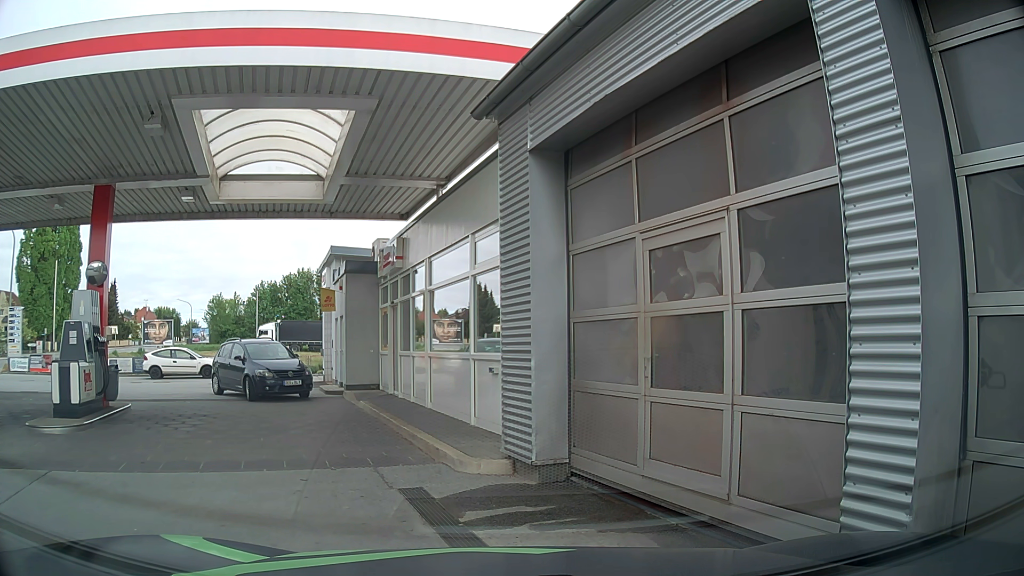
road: service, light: Day
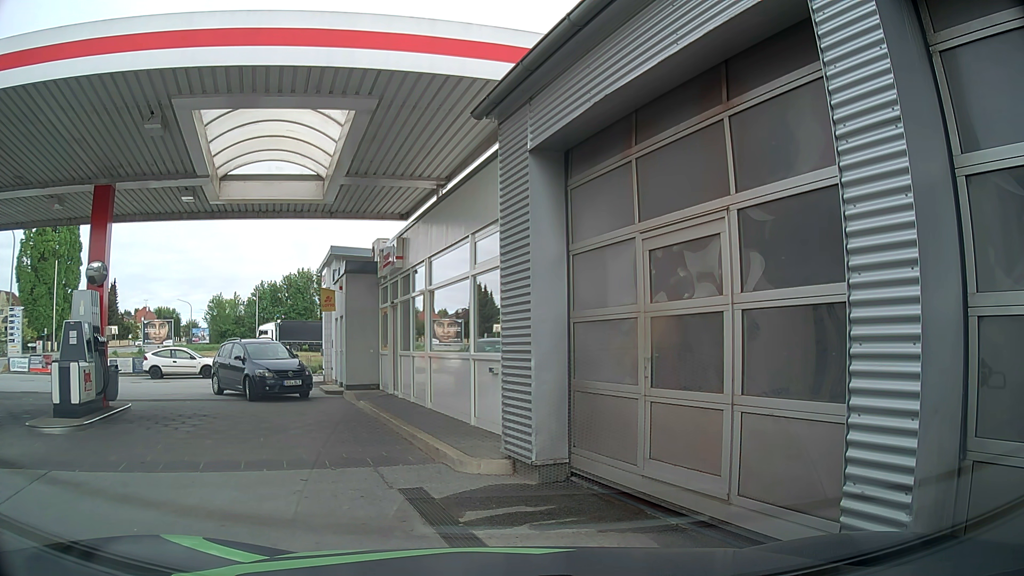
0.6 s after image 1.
(0.0, 0.0) m; 0°
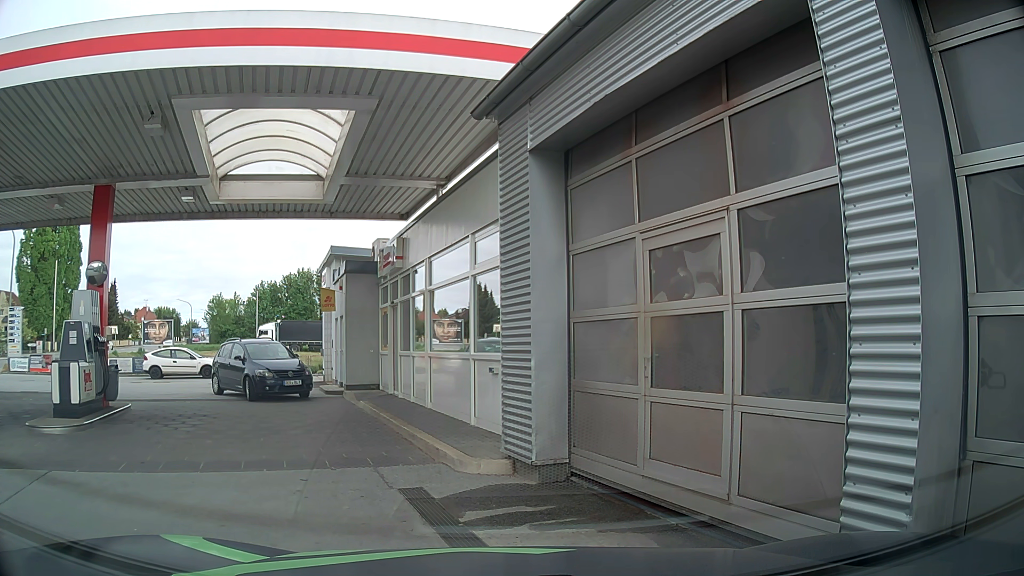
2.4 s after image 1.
(0.0, 0.0) m; 0°
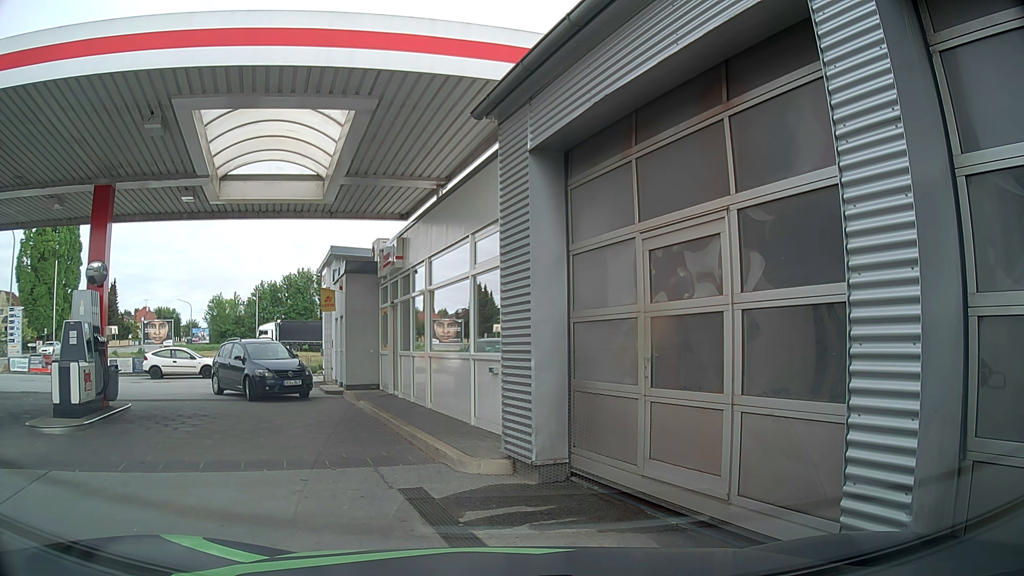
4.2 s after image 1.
(0.0, 0.0) m; 0°
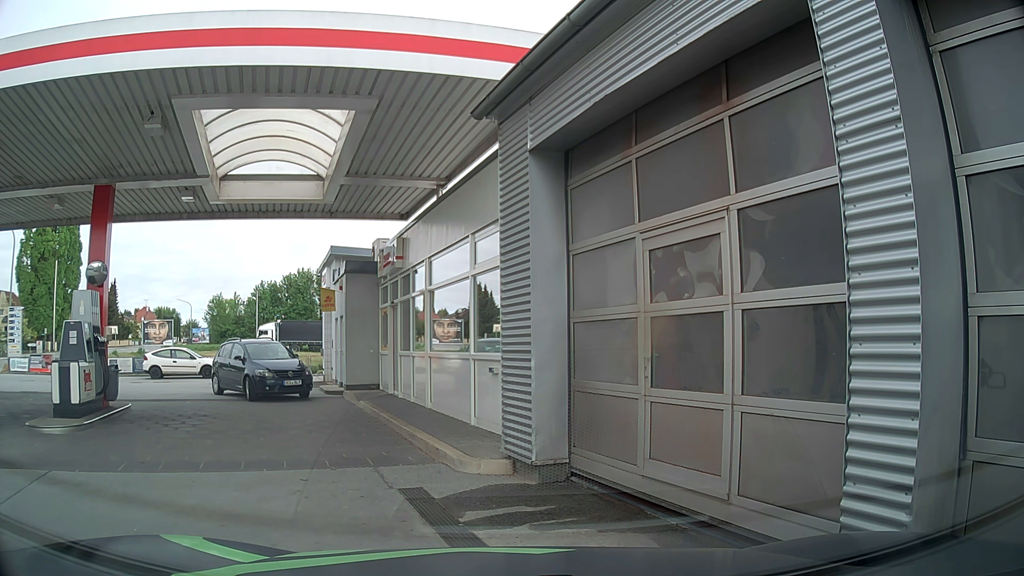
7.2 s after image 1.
(0.0, 0.0) m; 0°
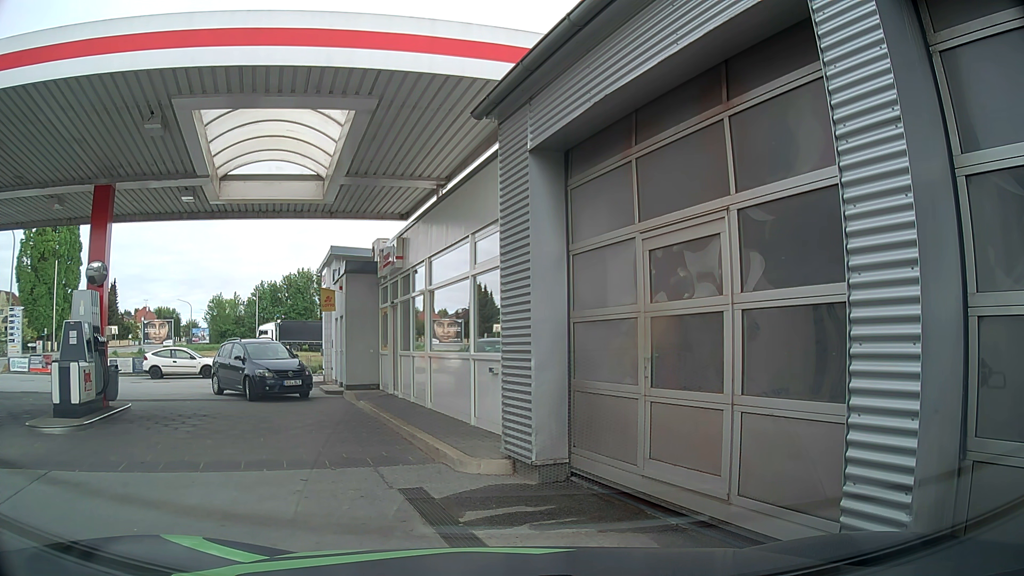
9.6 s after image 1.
(0.0, 0.0) m; 0°
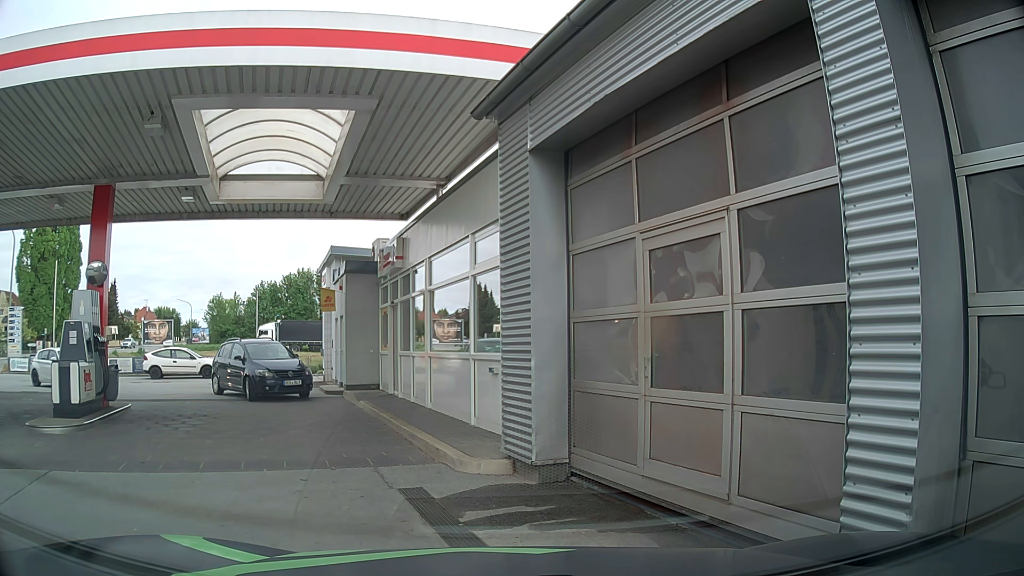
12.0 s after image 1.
(0.0, 0.0) m; 0°
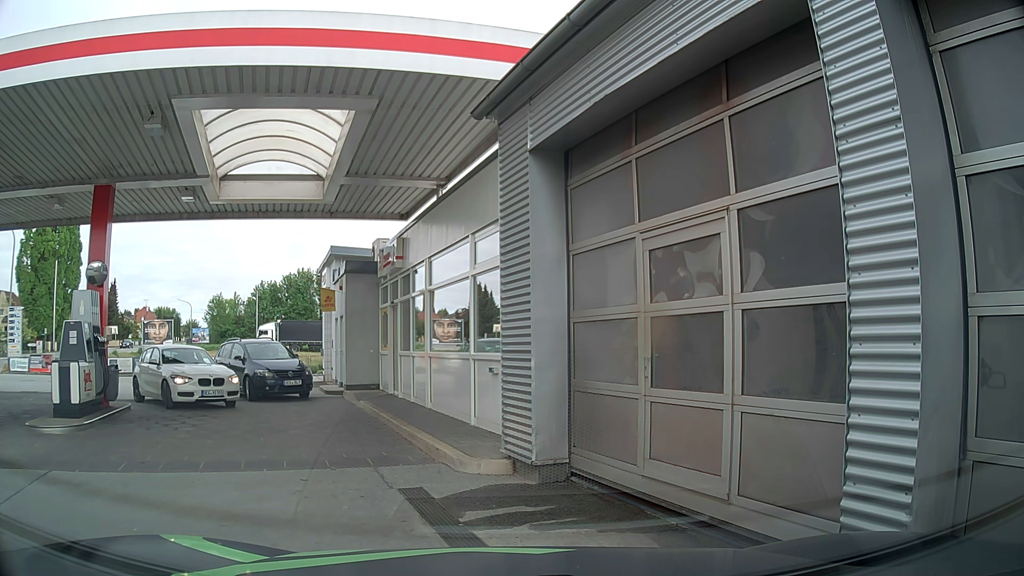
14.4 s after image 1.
(0.0, 0.0) m; 0°
